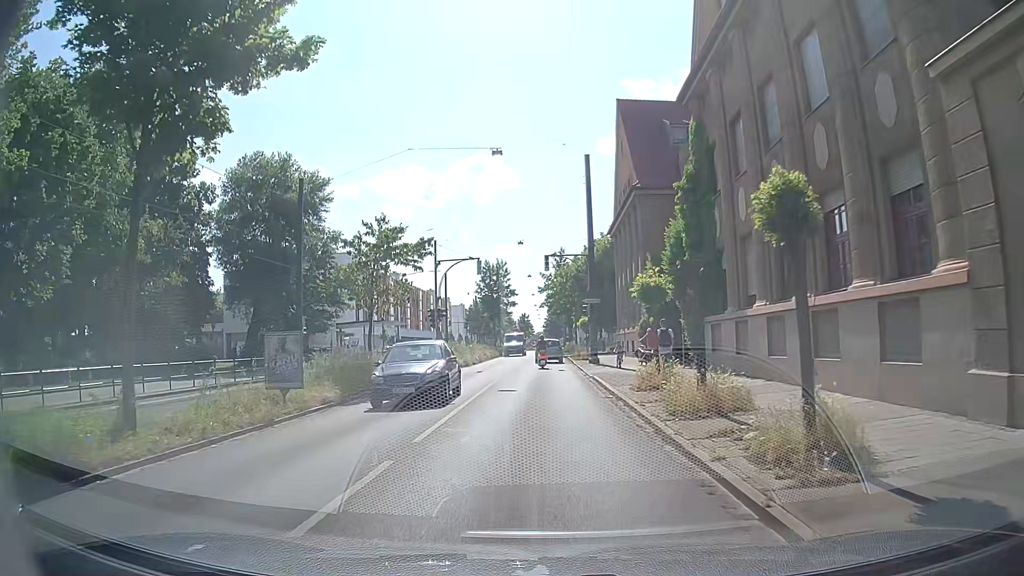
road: tertiary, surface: asphalt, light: Day
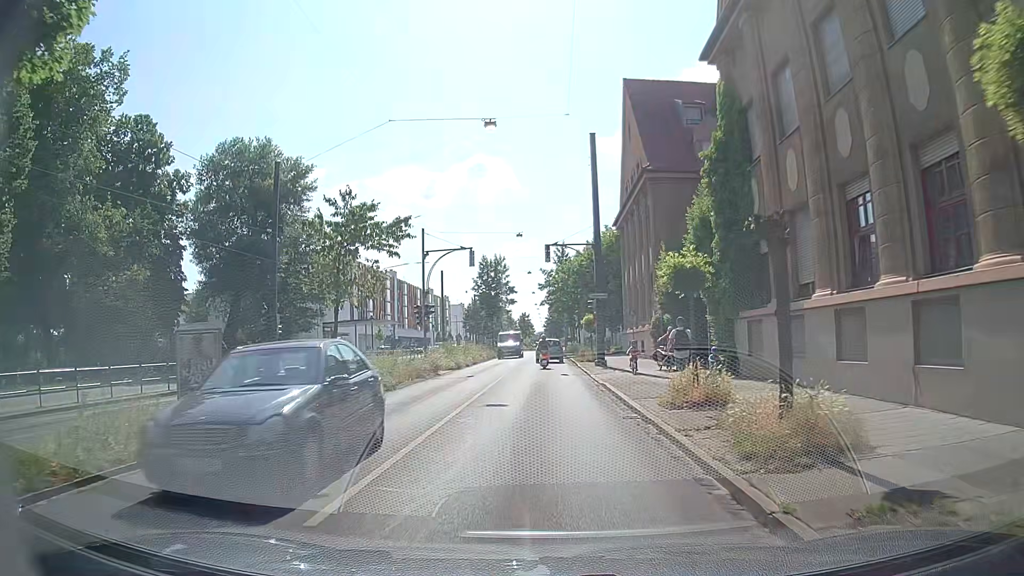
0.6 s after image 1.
(0.0, +4.3) m; -2°
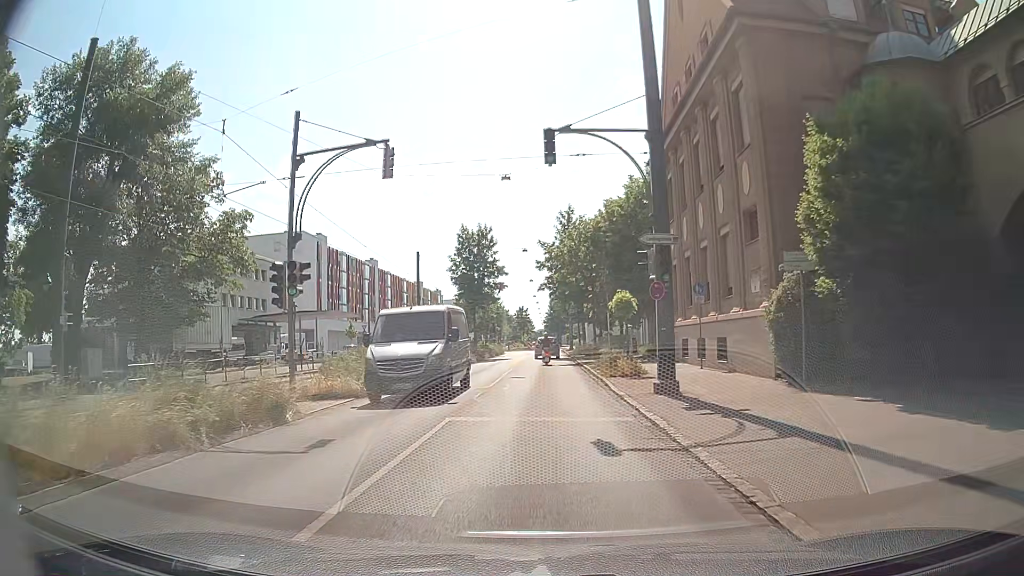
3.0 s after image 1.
(+0.3, +18.8) m; +1°
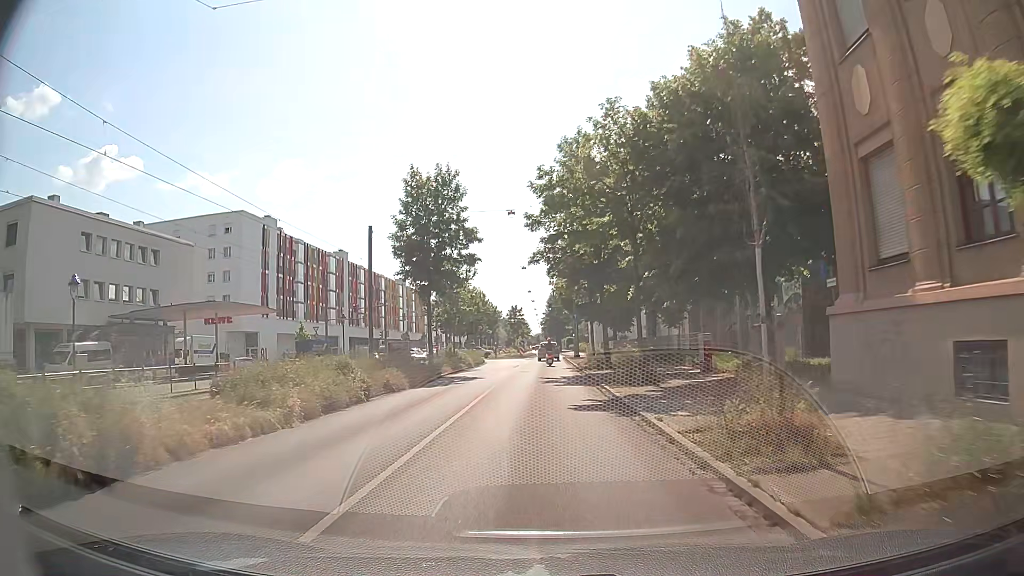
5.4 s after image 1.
(-0.1, +21.0) m; +1°
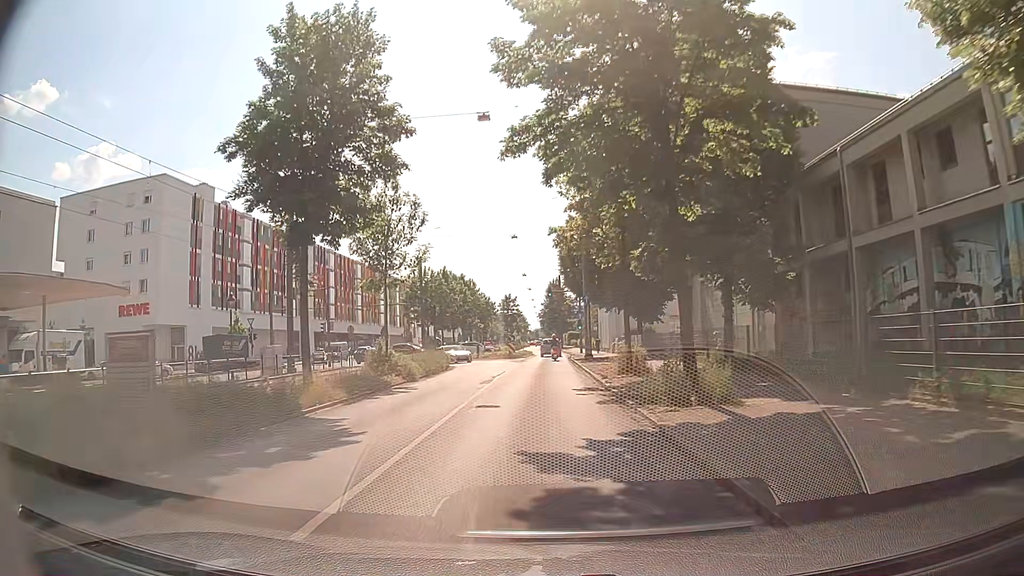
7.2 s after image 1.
(-0.2, +18.8) m; -1°
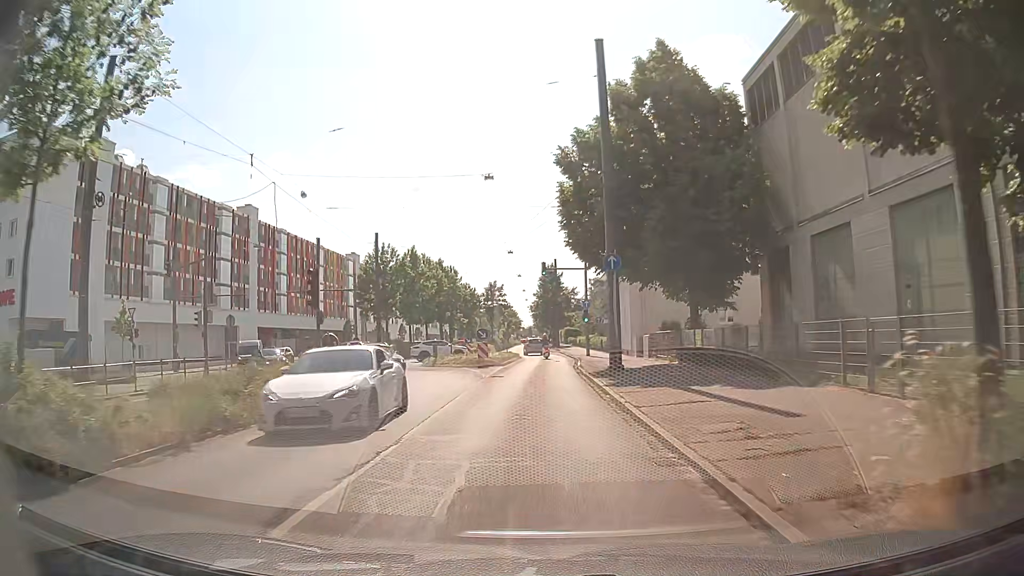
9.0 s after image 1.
(+0.1, +19.5) m; +1°
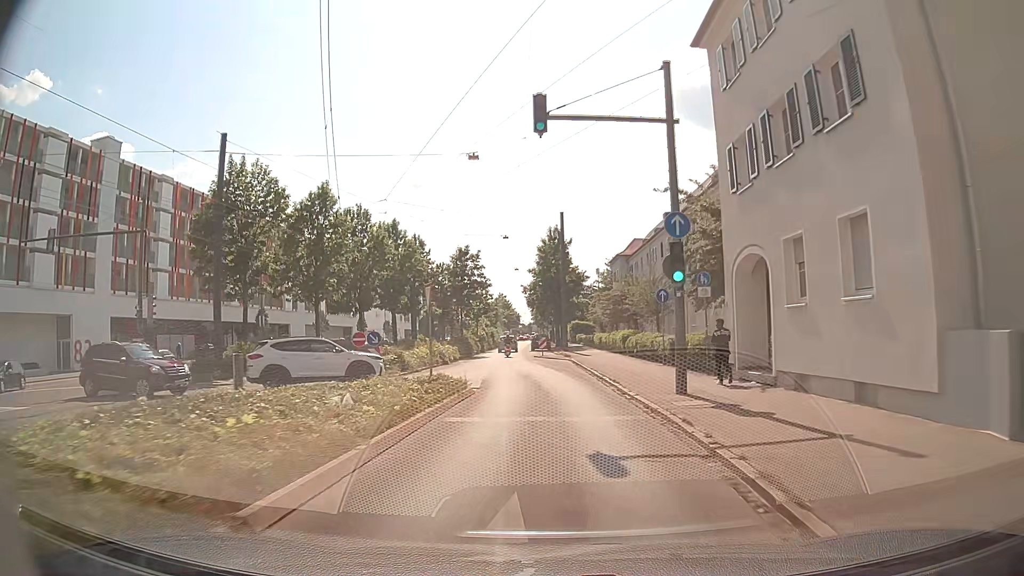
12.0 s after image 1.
(-0.2, +33.0) m; -1°
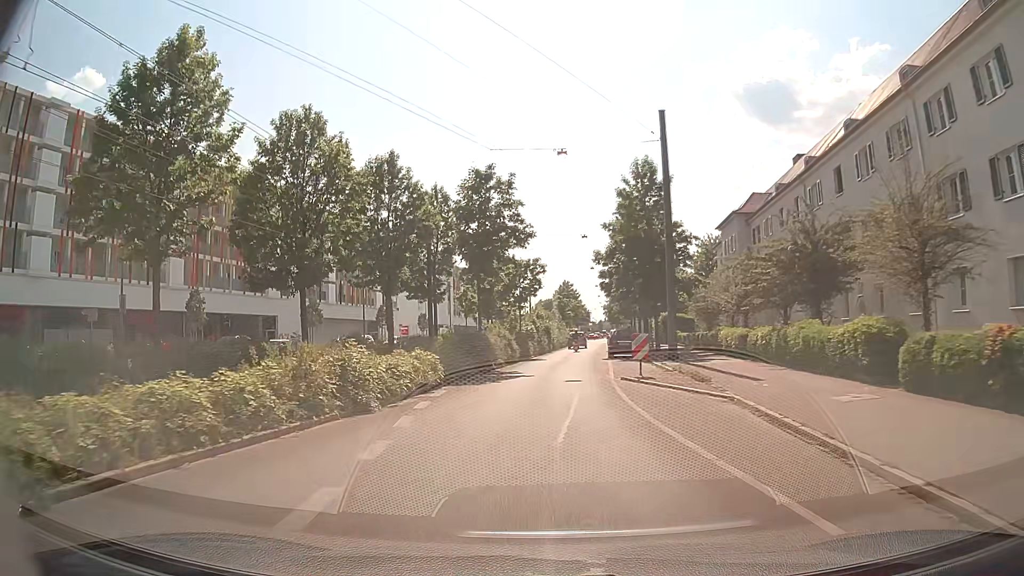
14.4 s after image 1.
(-0.3, +26.7) m; -4°
